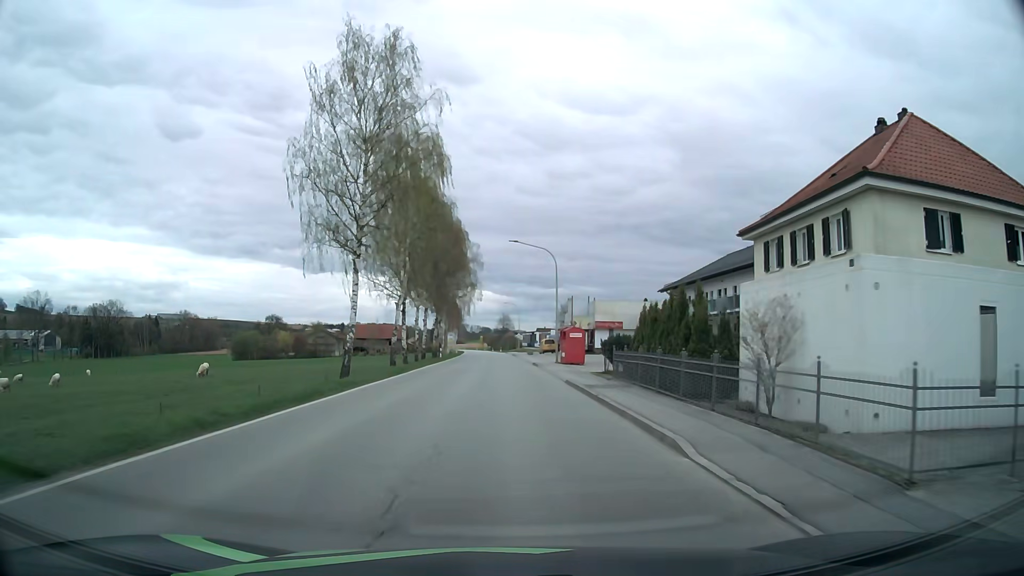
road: secondary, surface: asphalt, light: Day
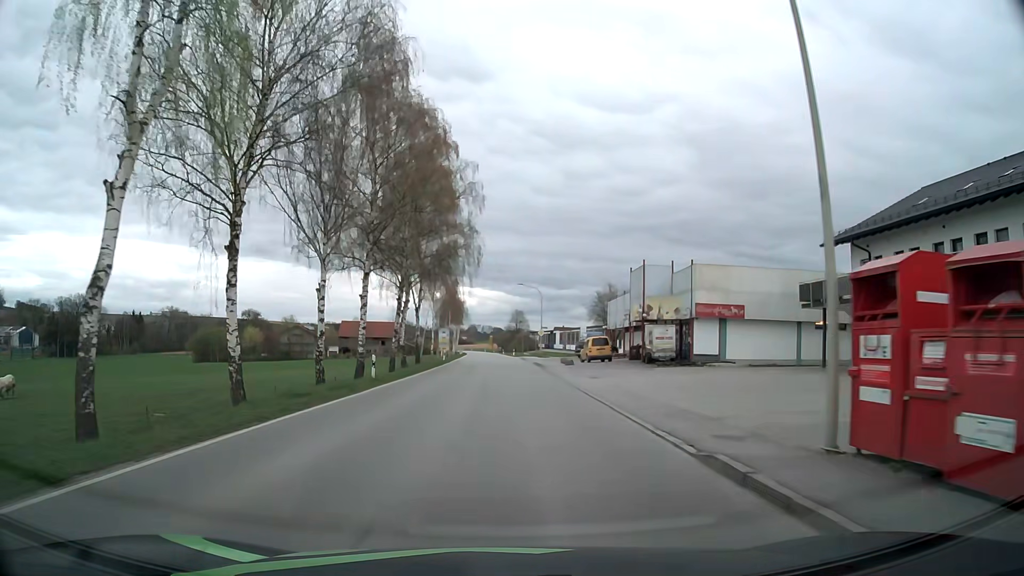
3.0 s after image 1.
(-0.4, +35.3) m; -1°
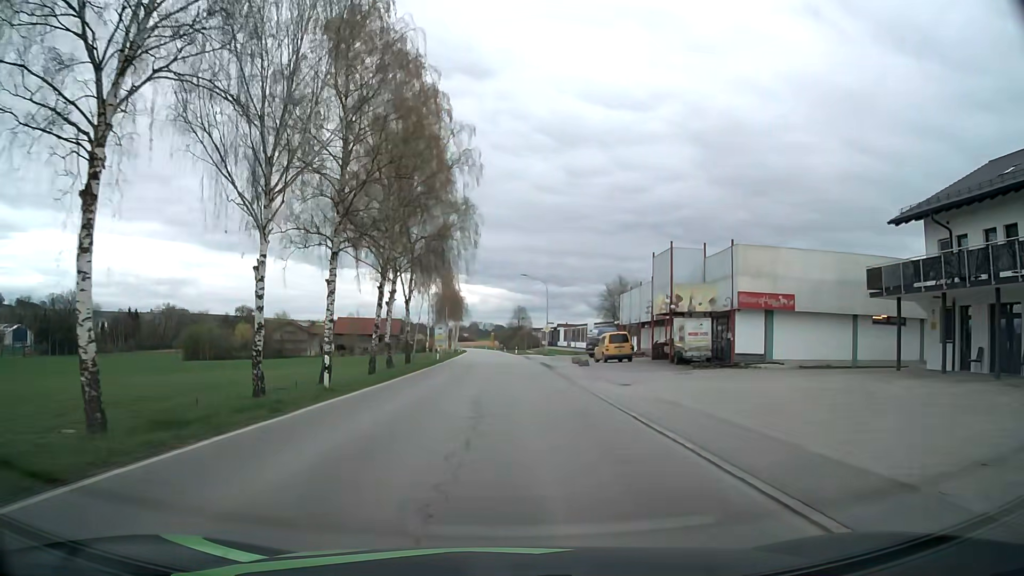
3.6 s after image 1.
(0.0, +7.0) m; 0°
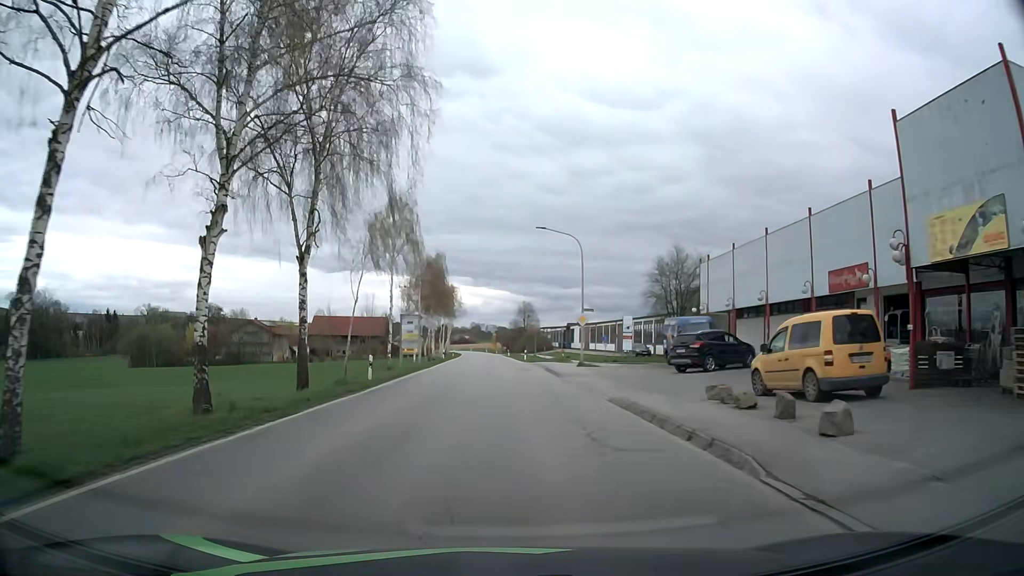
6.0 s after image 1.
(-0.1, +27.9) m; 0°
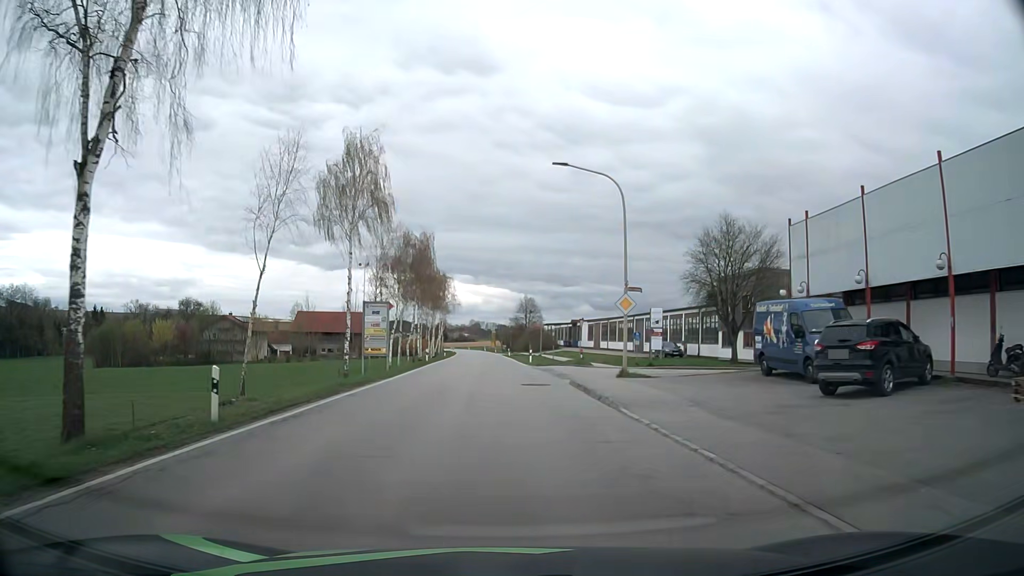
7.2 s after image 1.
(0.0, +13.9) m; 0°
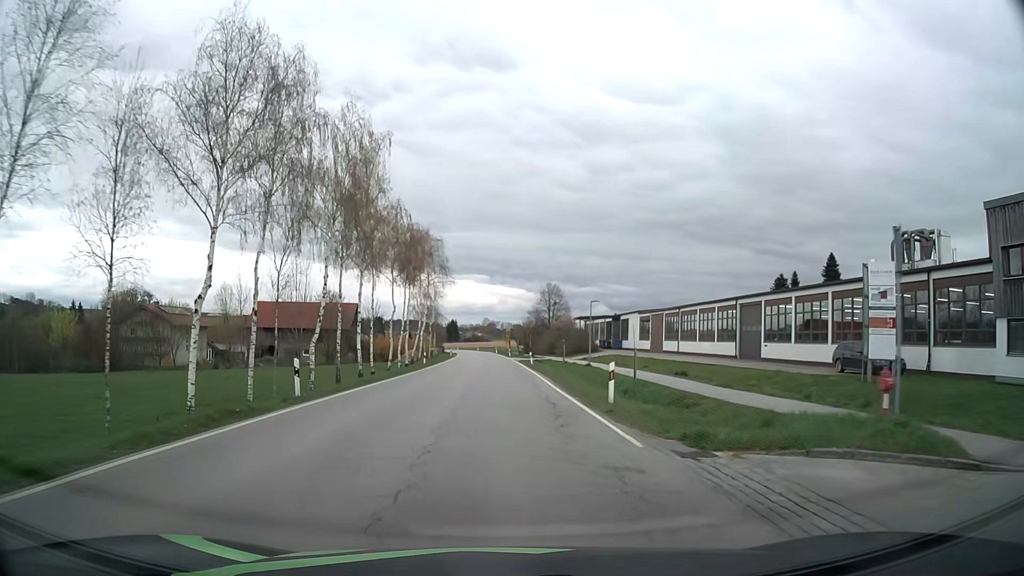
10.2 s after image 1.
(0.0, +35.0) m; -1°
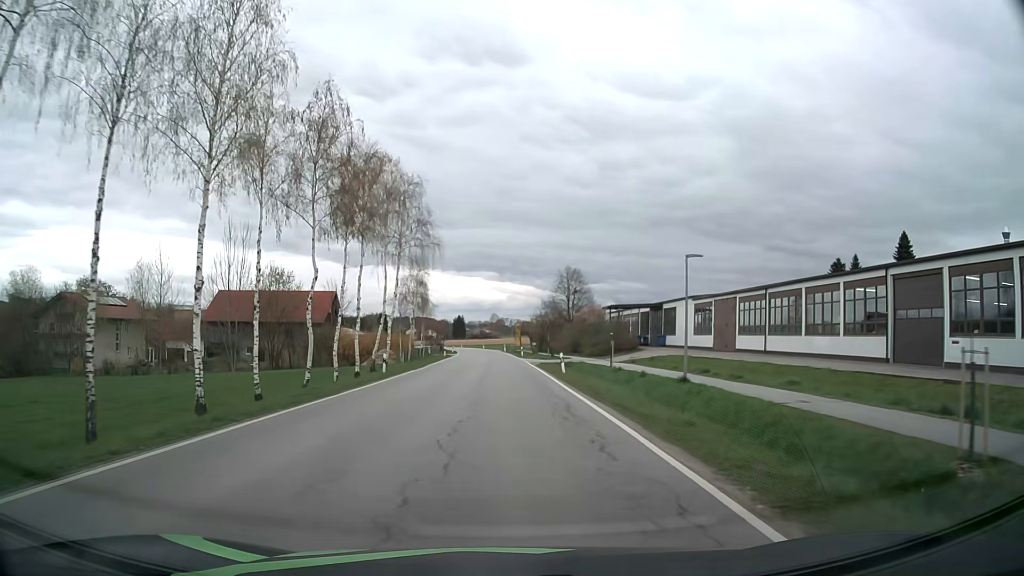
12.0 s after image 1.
(-0.2, +21.4) m; -1°
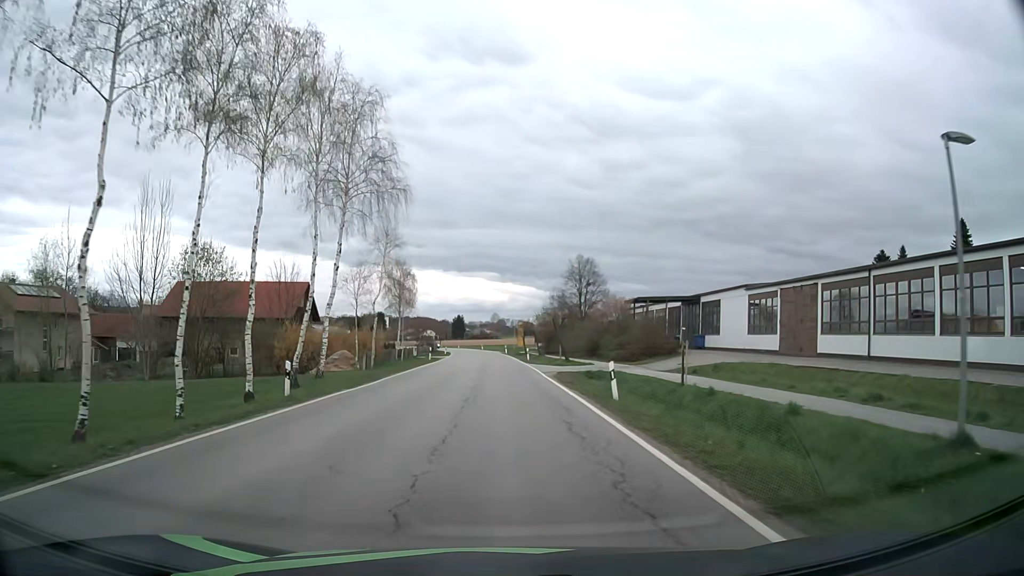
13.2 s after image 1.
(-0.1, +14.6) m; 0°
(0, +10) (0, +20) (0, +30) (0, +40) (-1, +50) (-1, +60) (-1, +70) (-2, +80) (-2, +90) (-2, +100) m
